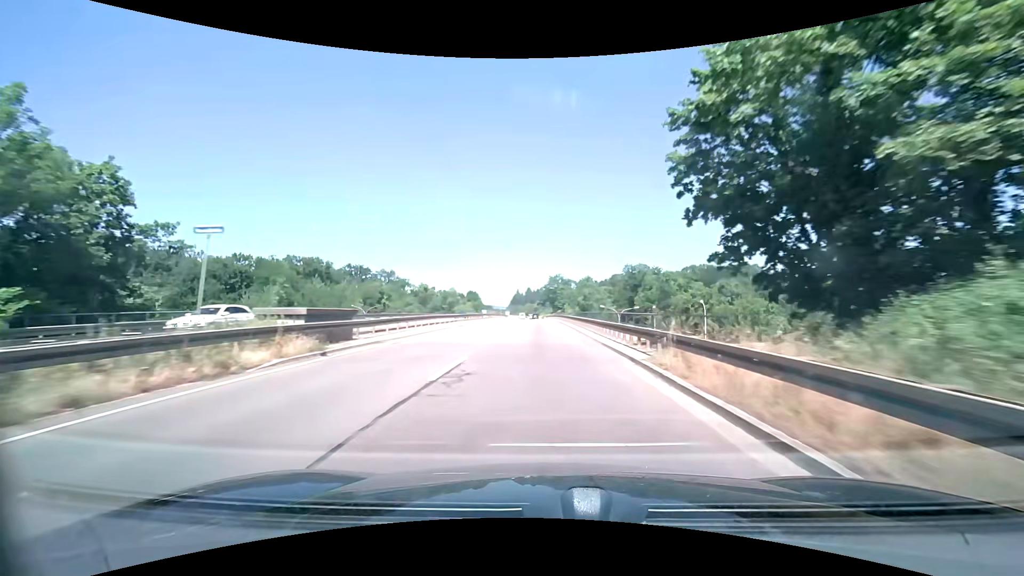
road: trunk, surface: asphalt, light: Day
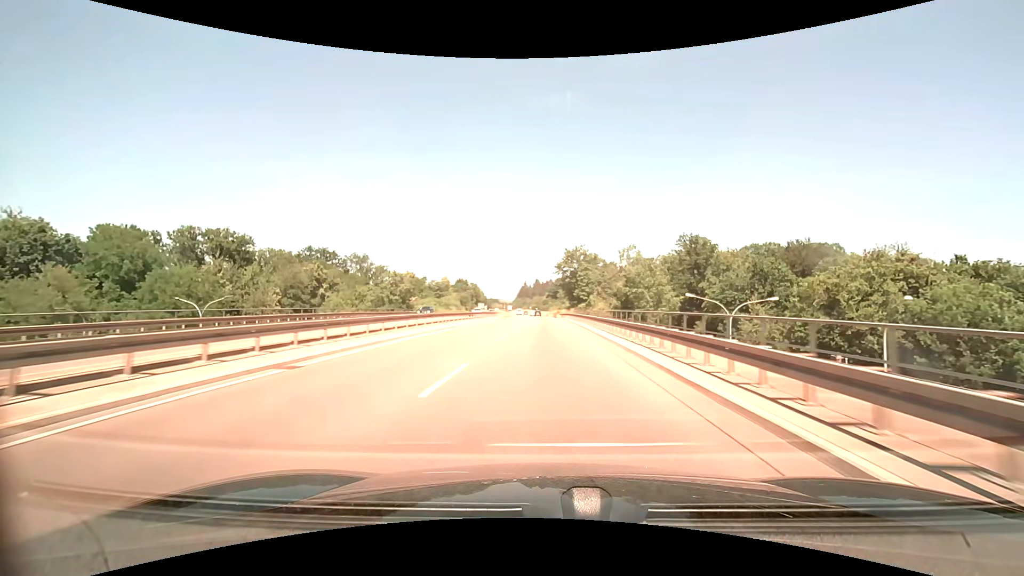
(-0.3, +49.7) m; -1°
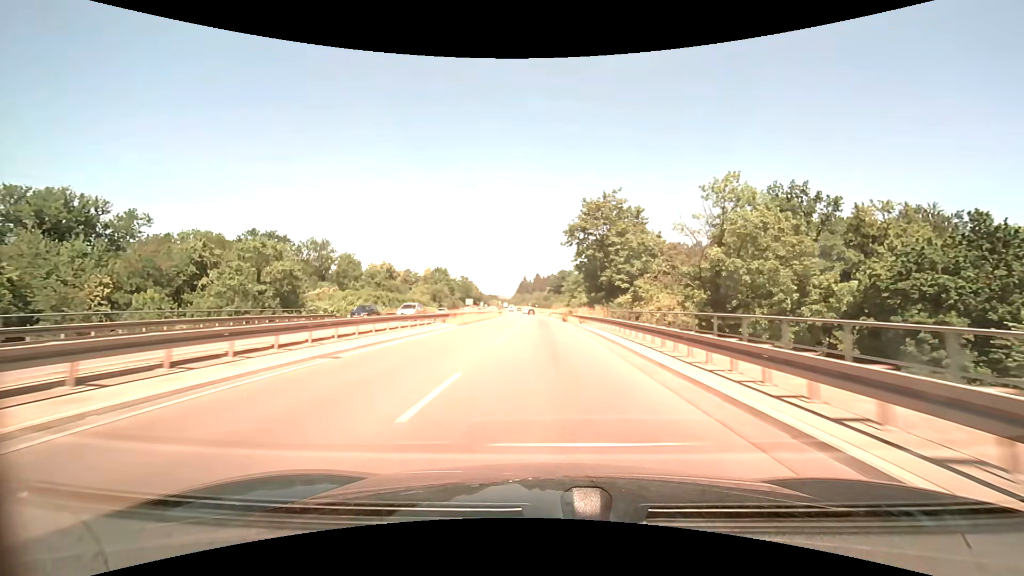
(0.0, +37.4) m; 0°
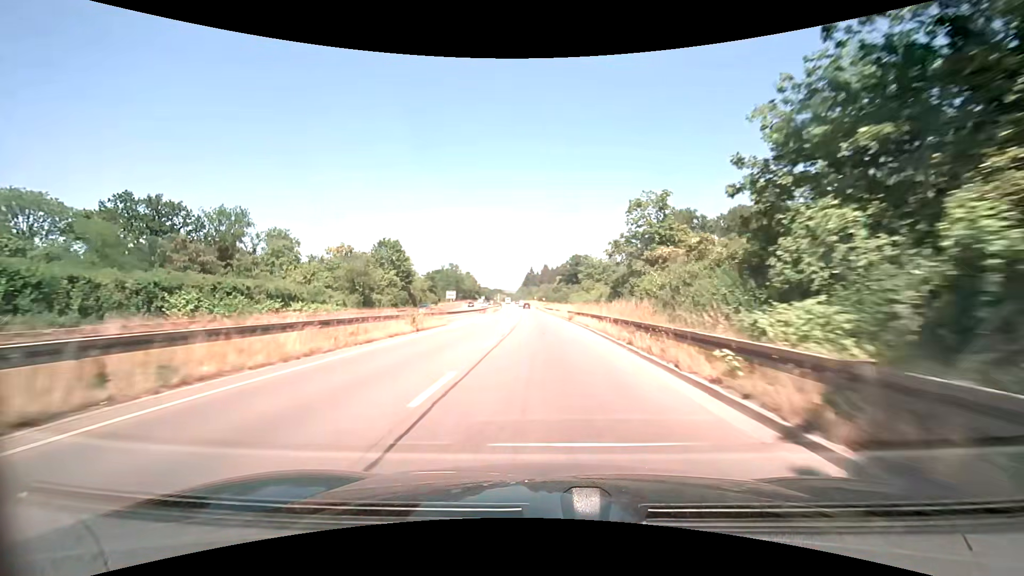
(-0.2, +49.9) m; -1°
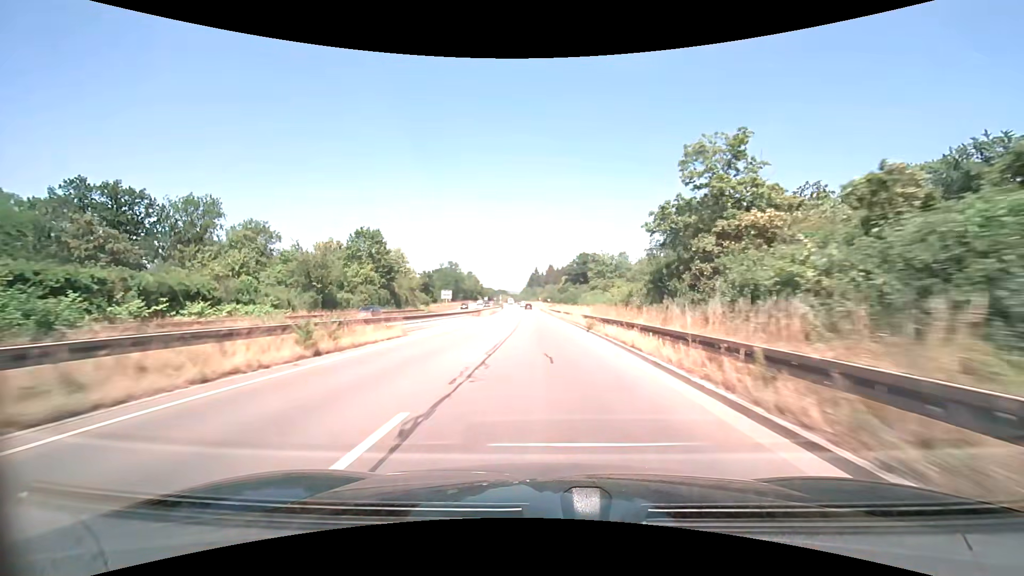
(-0.1, +12.5) m; 0°
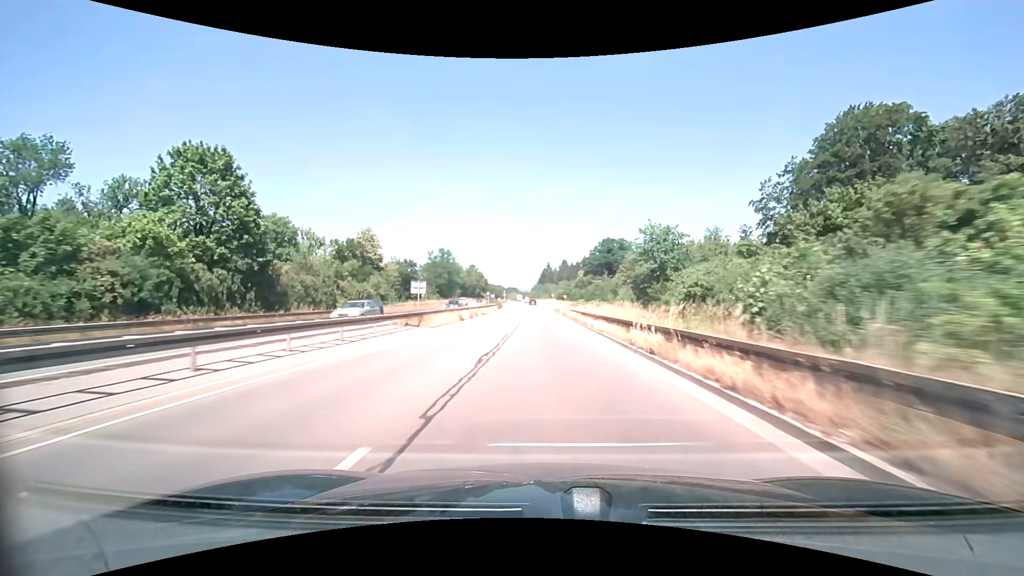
(-0.5, +37.4) m; -2°
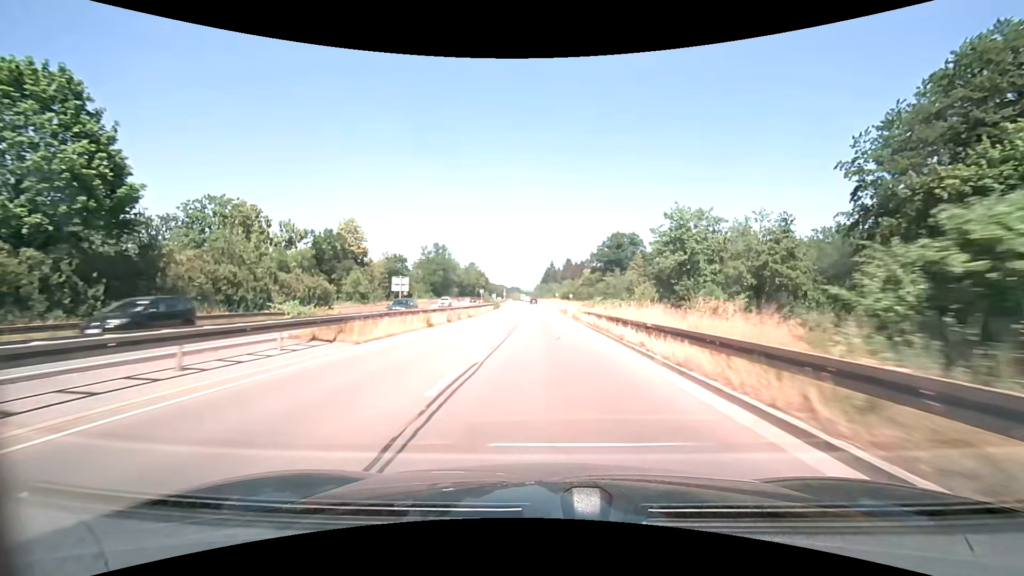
(0.0, +12.5) m; 0°
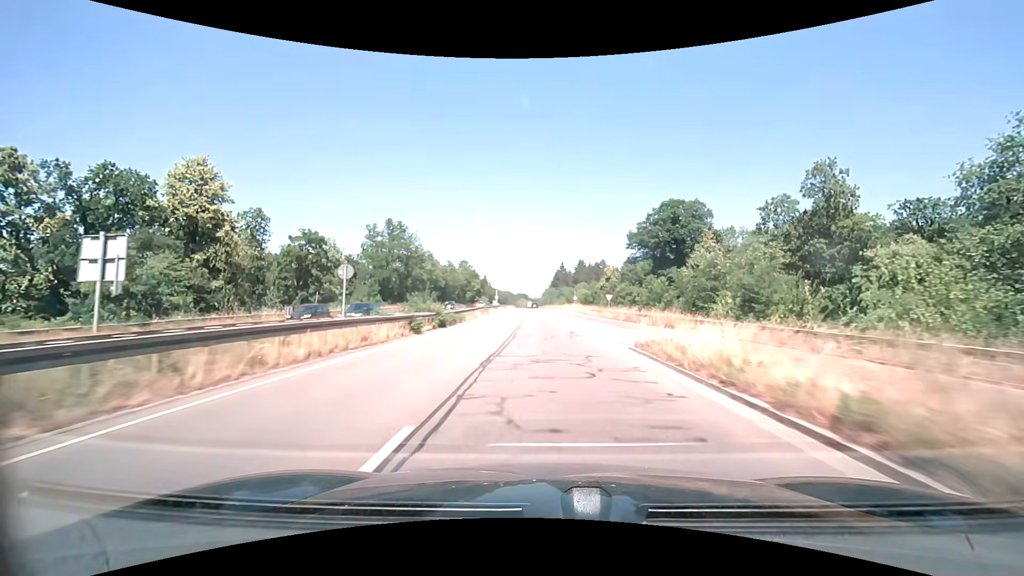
(-0.7, +49.5) m; -1°
(0, +10) (0, +20) (0, +30) (0, +40) (0, +50) (-1, +60) (-1, +70) (-1, +80) (-1, +90) (-2, +100) m
